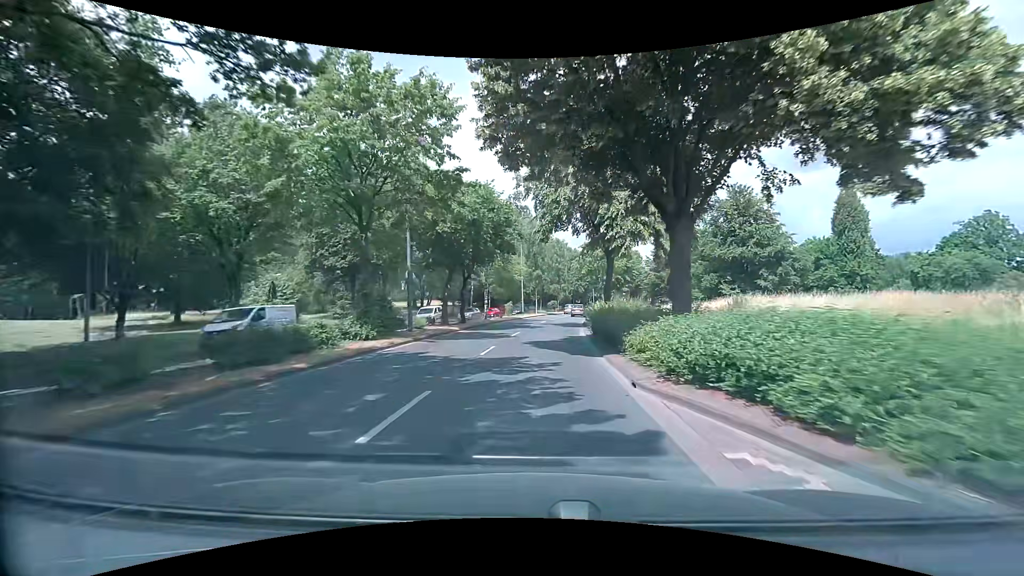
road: primary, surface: asphalt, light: Day
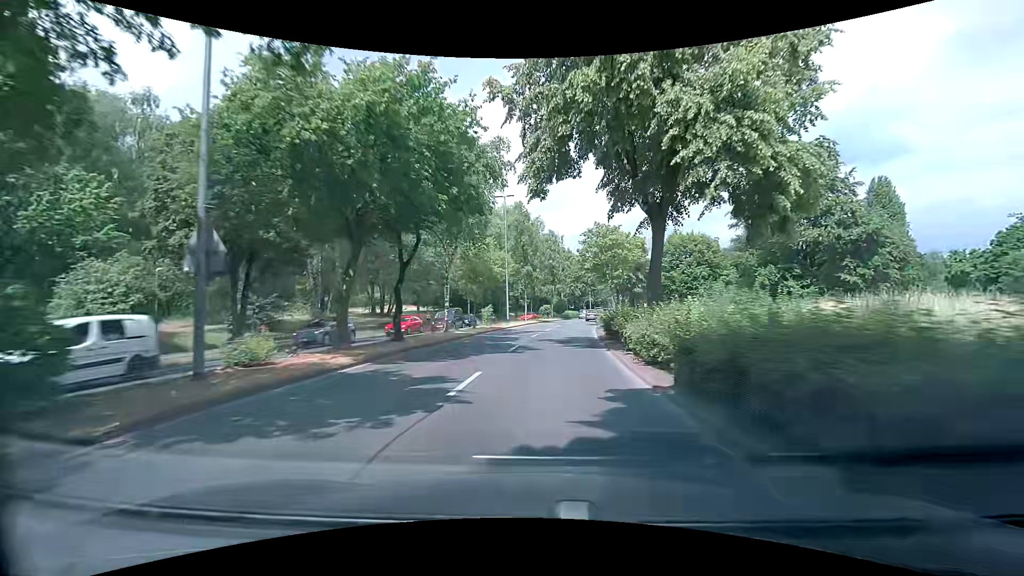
(+0.2, +14.9) m; +2°
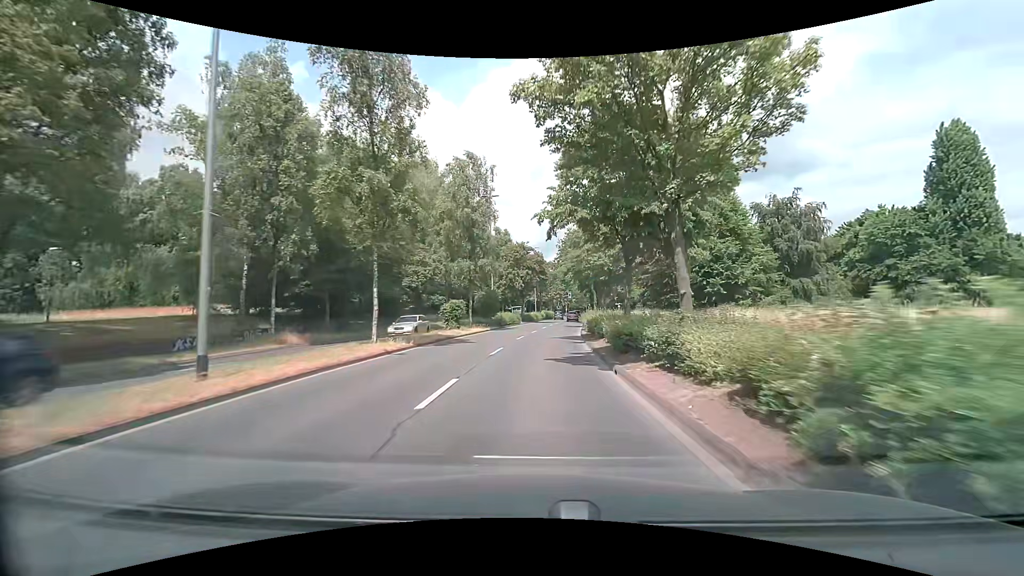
(+2.5, +37.1) m; +7°
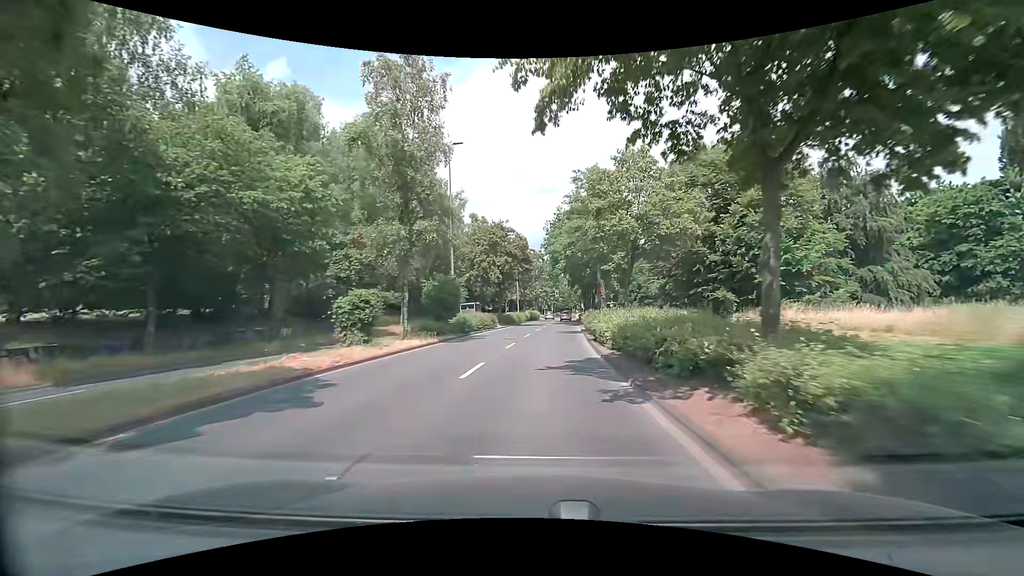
(+0.2, +14.9) m; +1°
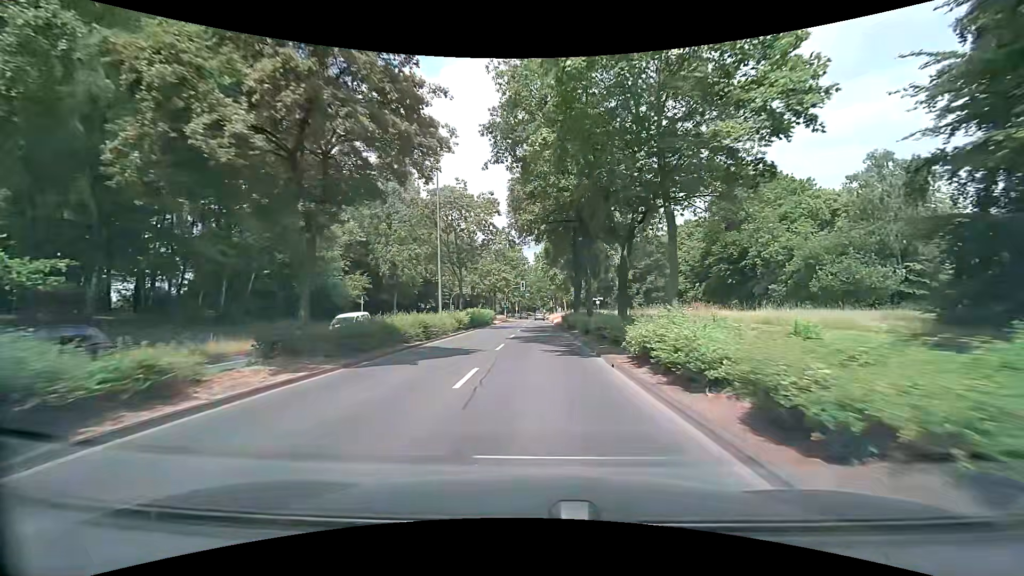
(+1.7, +37.5) m; +4°
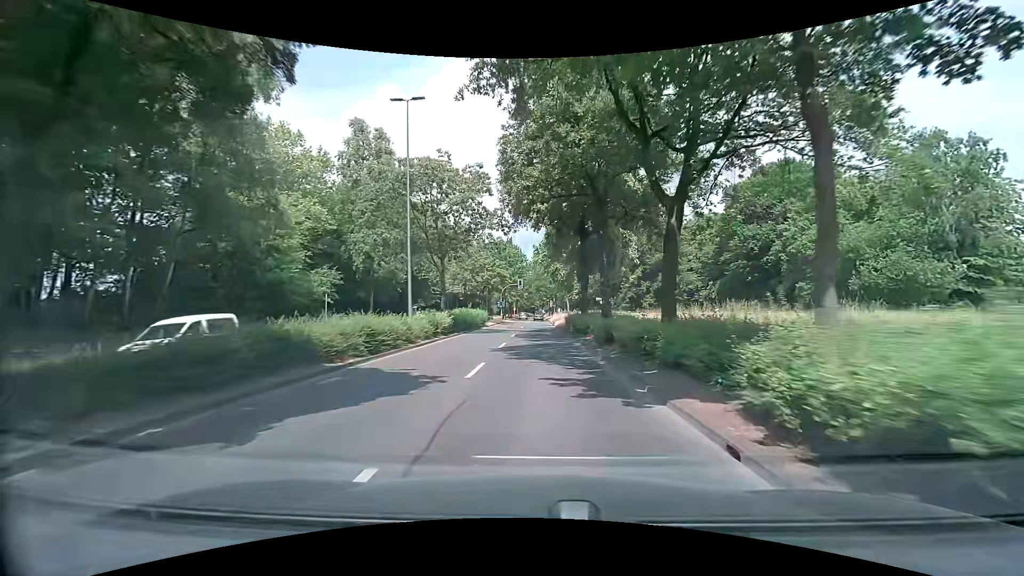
(0.0, +7.6) m; 0°
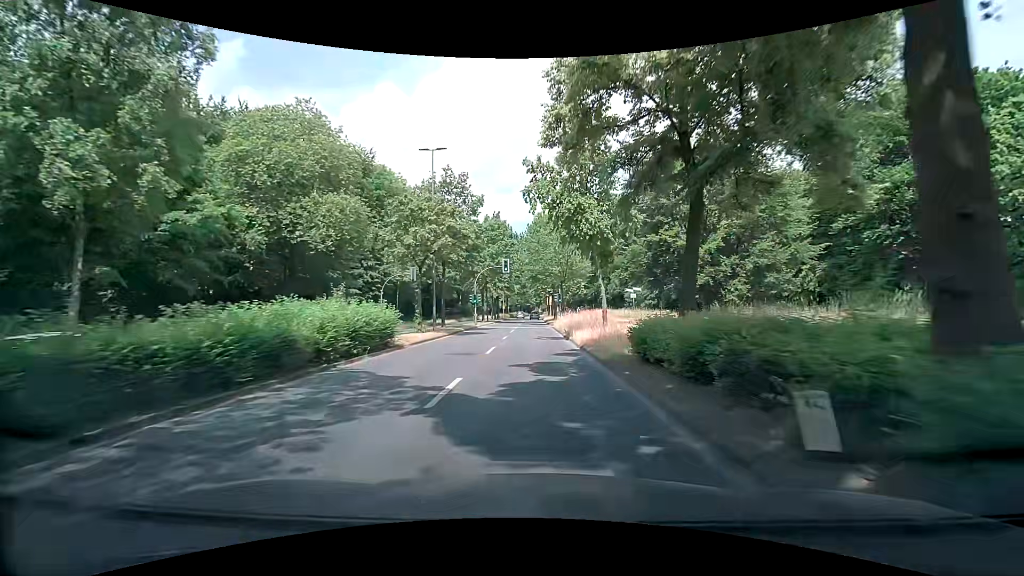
(+0.3, +30.5) m; +1°
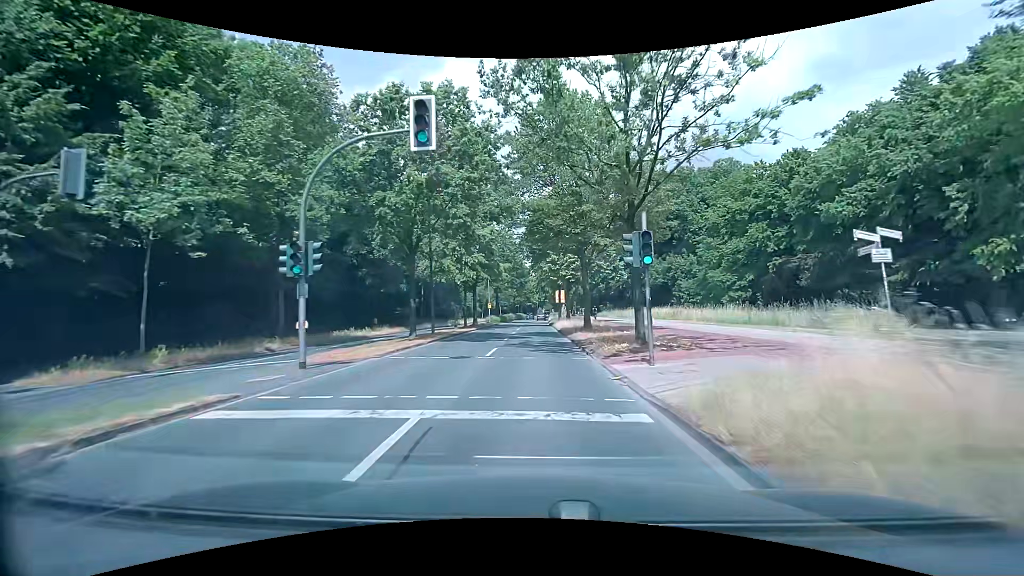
(-0.1, +38.9) m; 0°
(0, +10) (0, +20) (0, +30) (0, +40) (0, +50) (0, +60) (0, +70) (0, +80) (0, +90) (+1, +100) m
